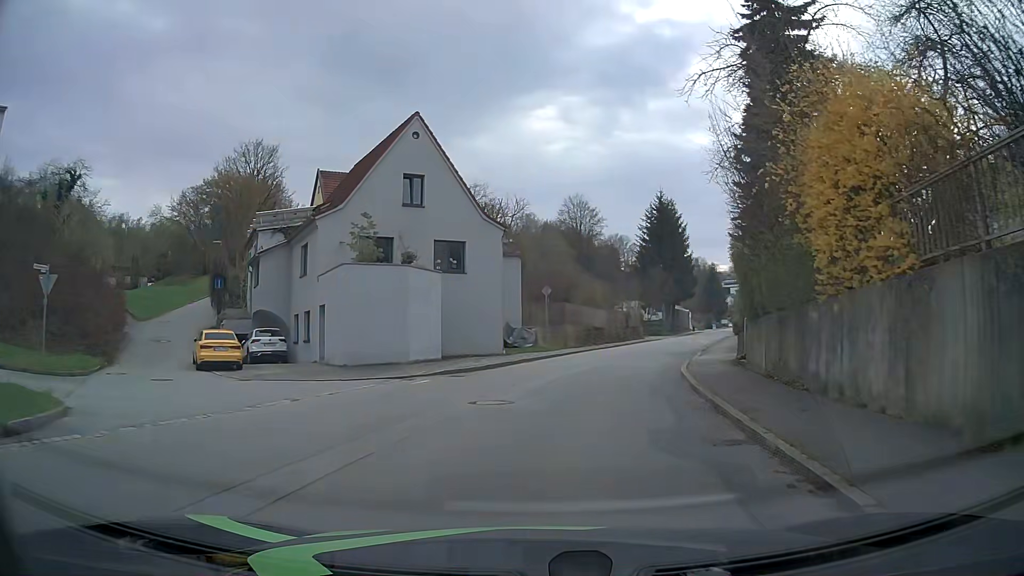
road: residential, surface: asphalt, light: Day
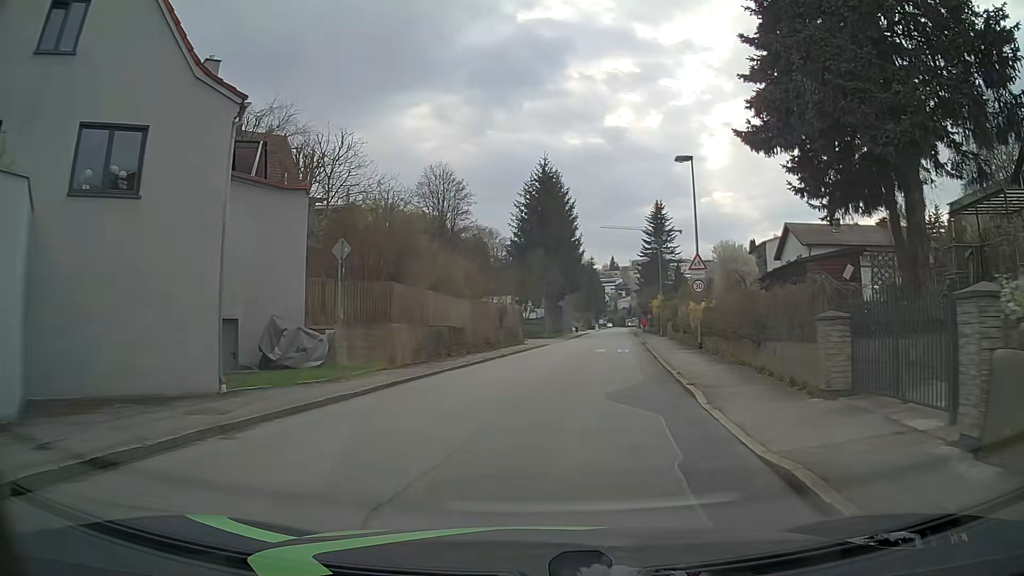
(+1.8, +17.3) m; +12°
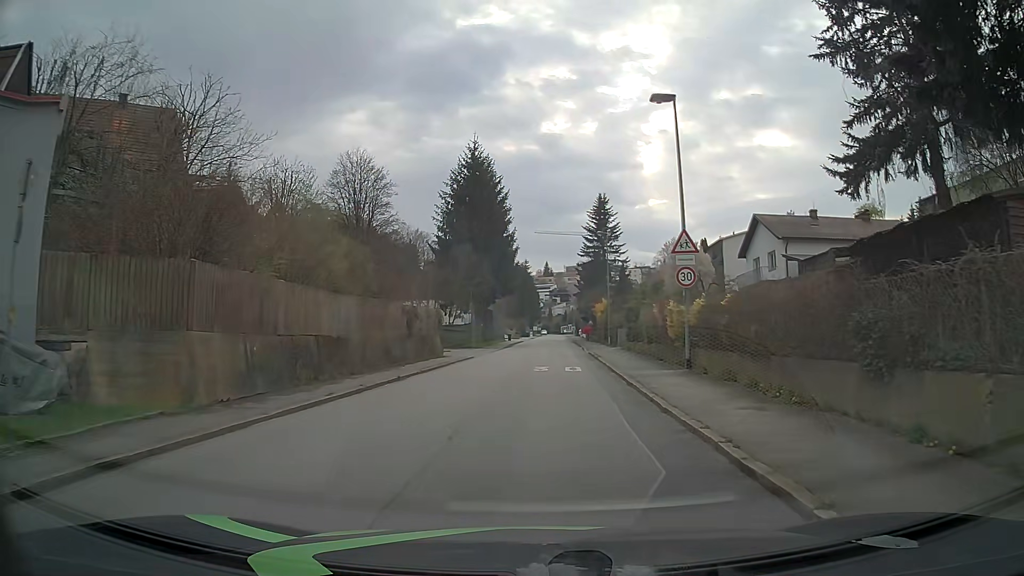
(+0.4, +8.8) m; +5°
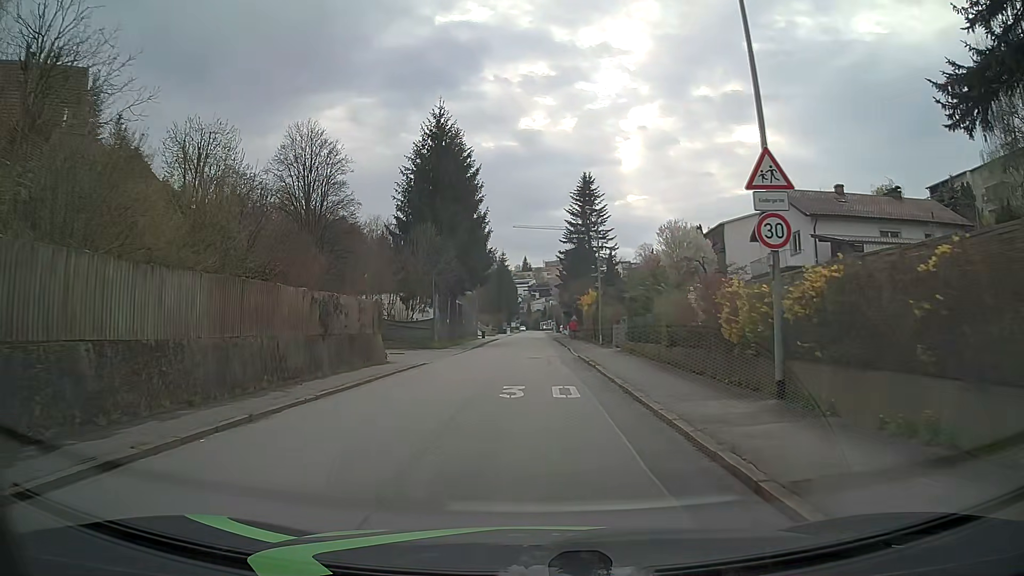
(+0.3, +8.8) m; +2°
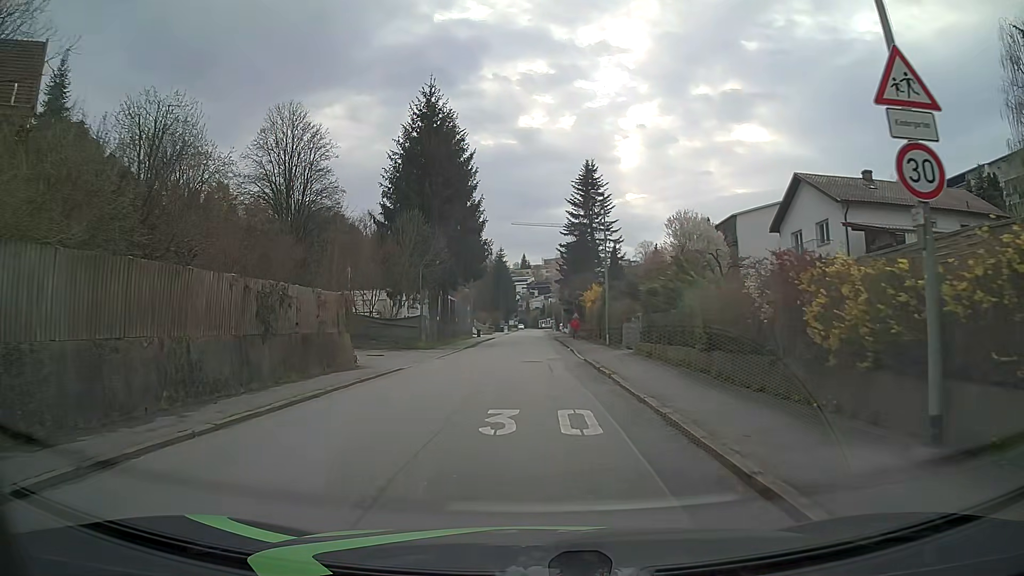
(+0.1, +4.5) m; +2°
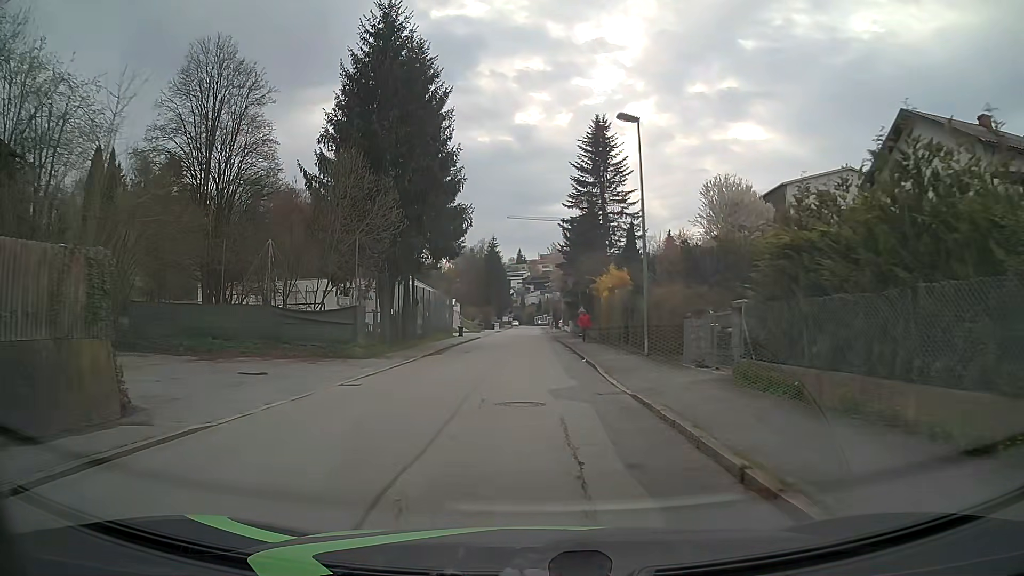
(-0.2, +13.5) m; 0°
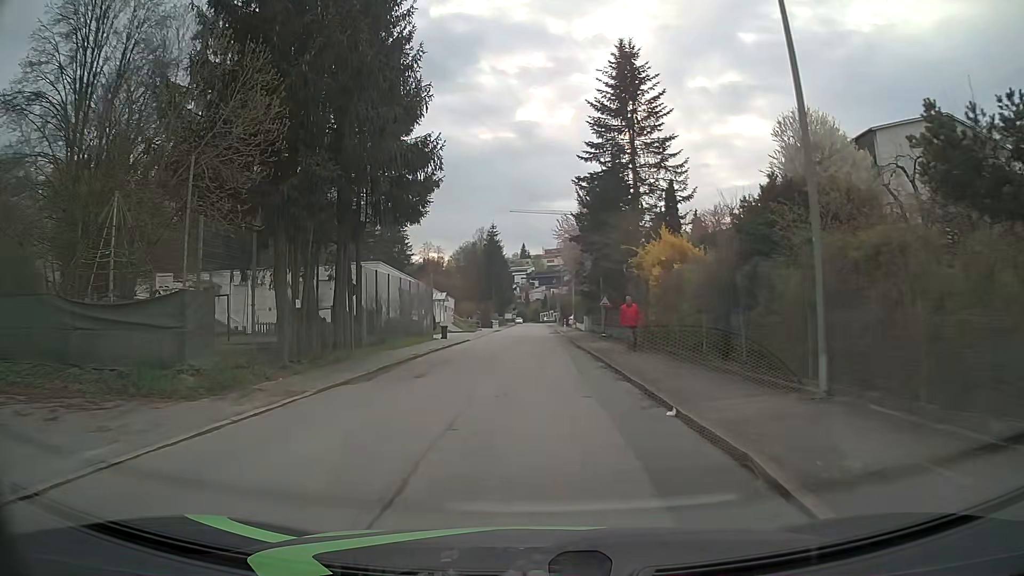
(-0.2, +13.6) m; -1°
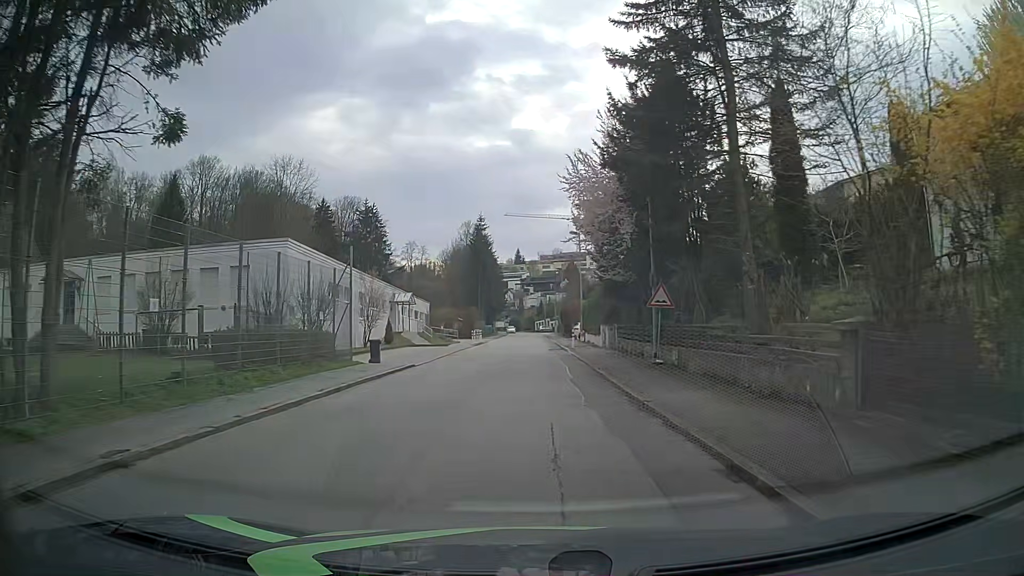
(0.0, +18.0) m; -1°
(0, +10) (0, +20) (0, +30) (0, +40) (+1, +50) (+1, +60) (+1, +70) (+1, +80) (+2, +90) (+2, +100) m
